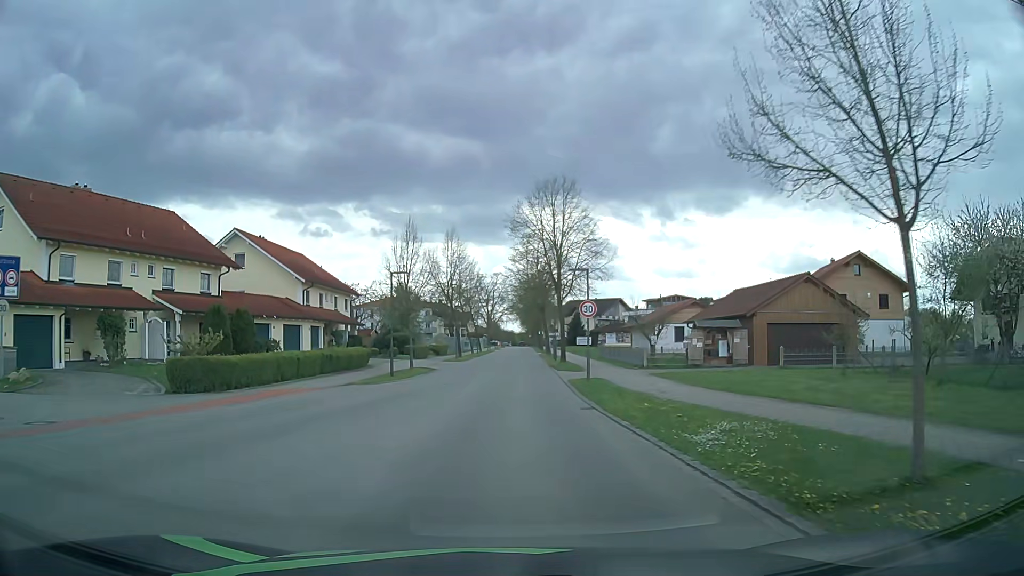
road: residential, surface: asphalt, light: Day
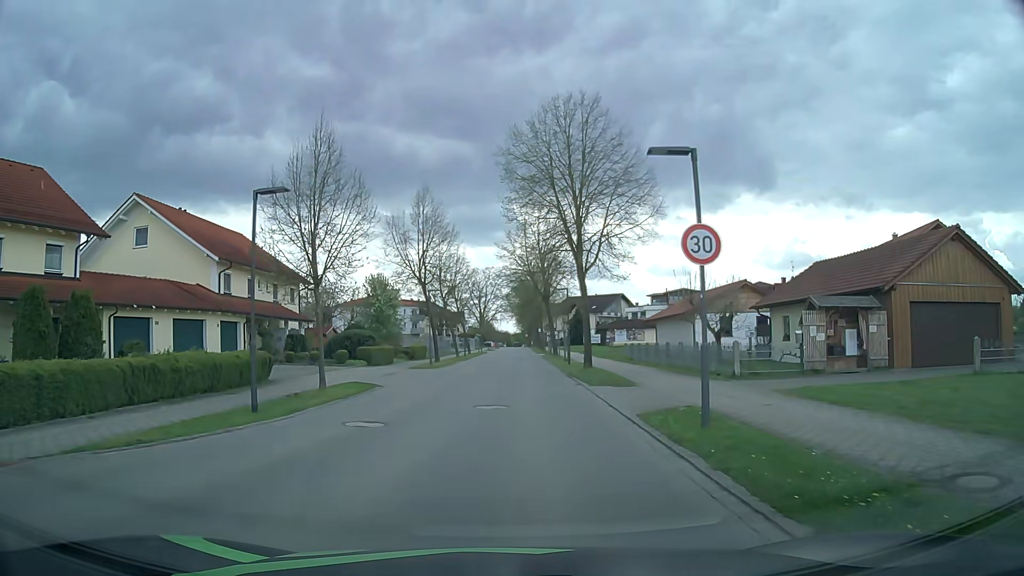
(0.0, +14.5) m; +1°
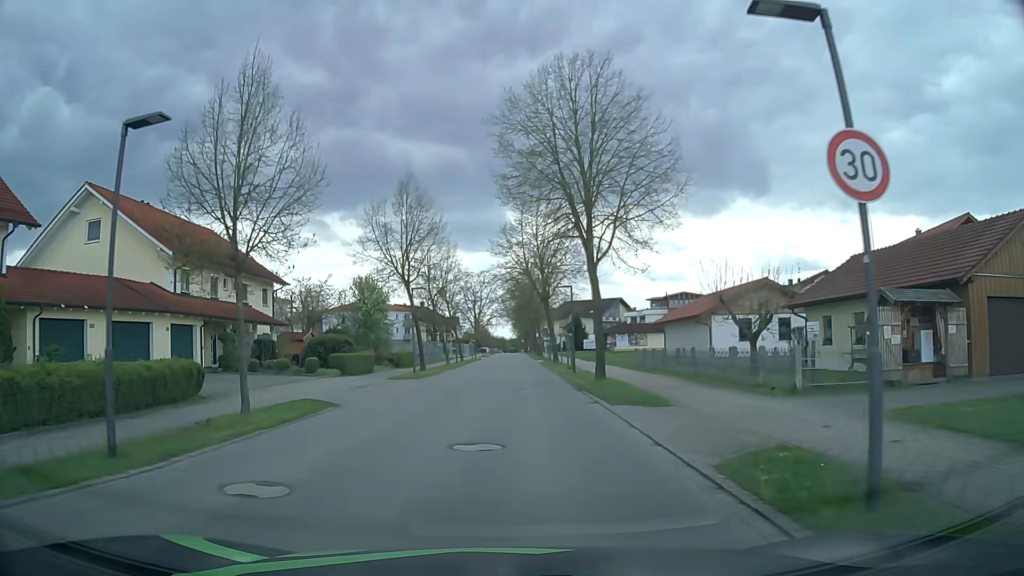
(0.0, +4.8) m; 0°
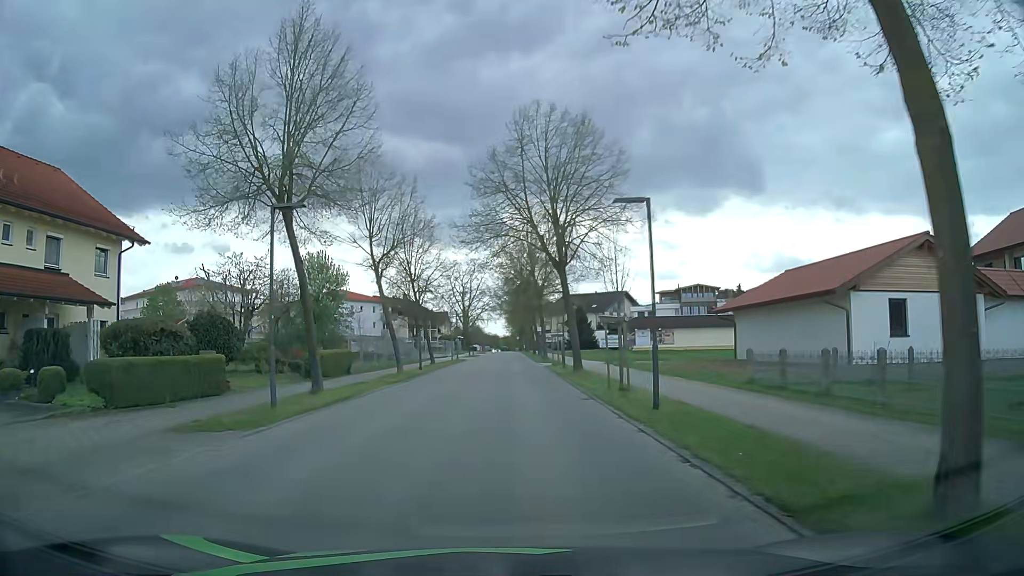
(+0.3, +18.5) m; 0°
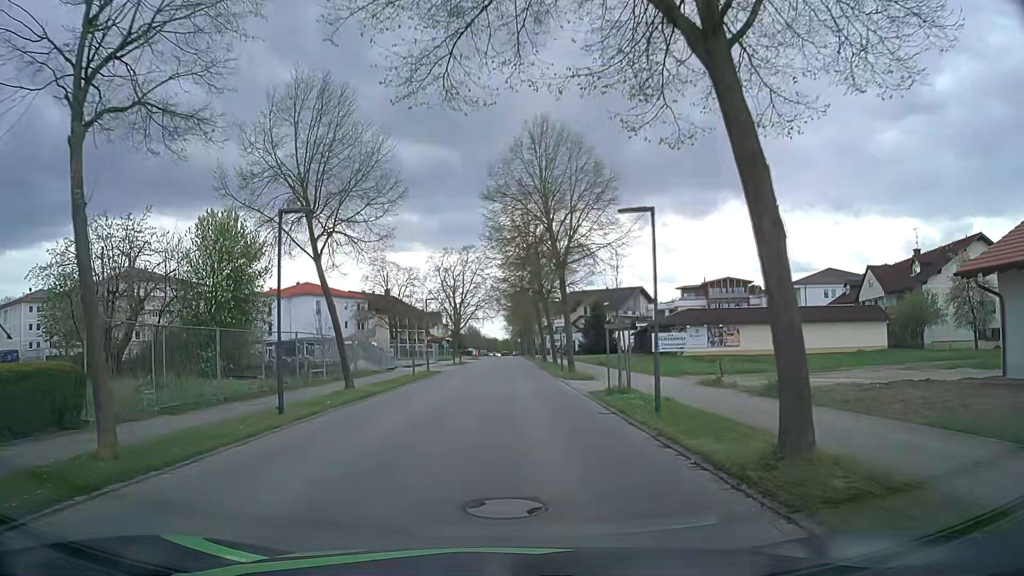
(+0.3, +21.8) m; +1°
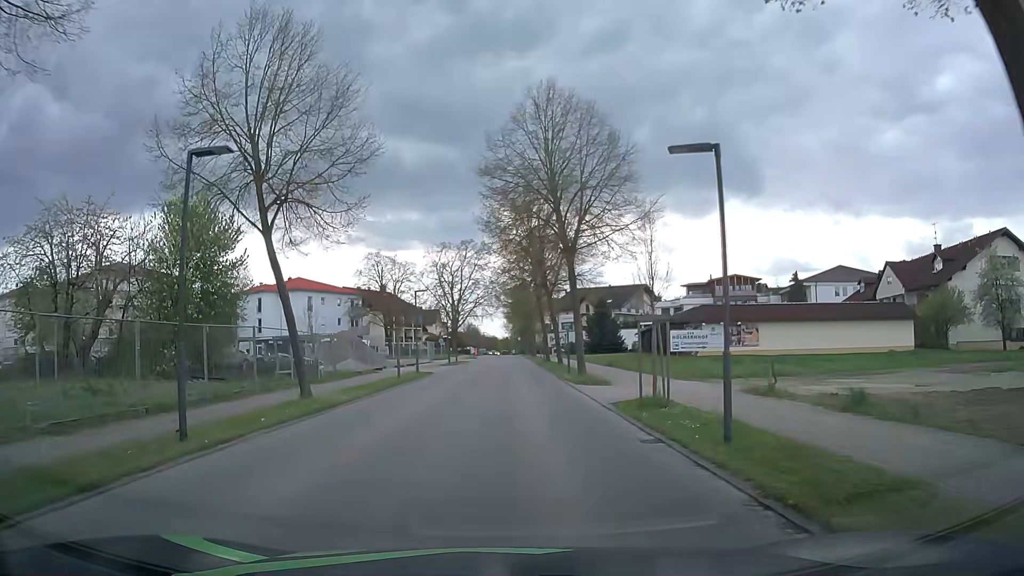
(0.0, +4.3) m; 0°
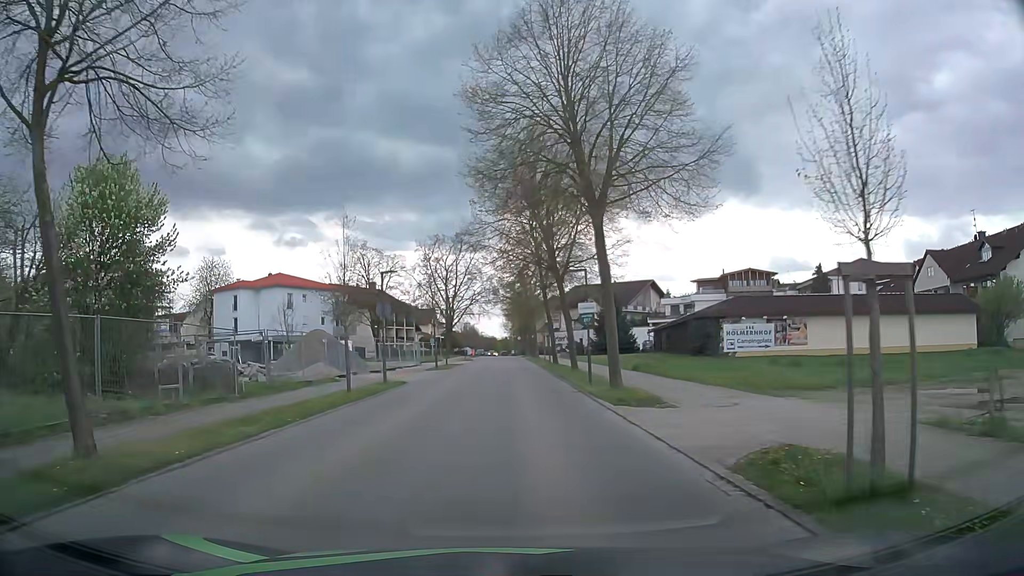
(0.0, +8.7) m; 0°
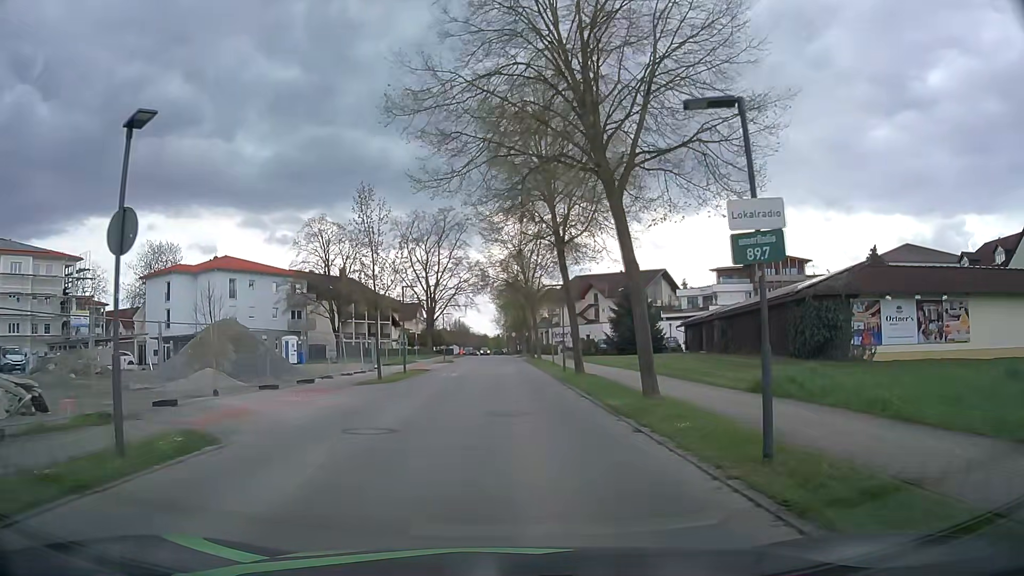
(0.0, +17.1) m; +1°
(0, +10) (0, +20) (0, +30) (0, +40) (0, +50) (0, +60) (-1, +70) (-1, +80) (-1, +90) (-2, +100) m
